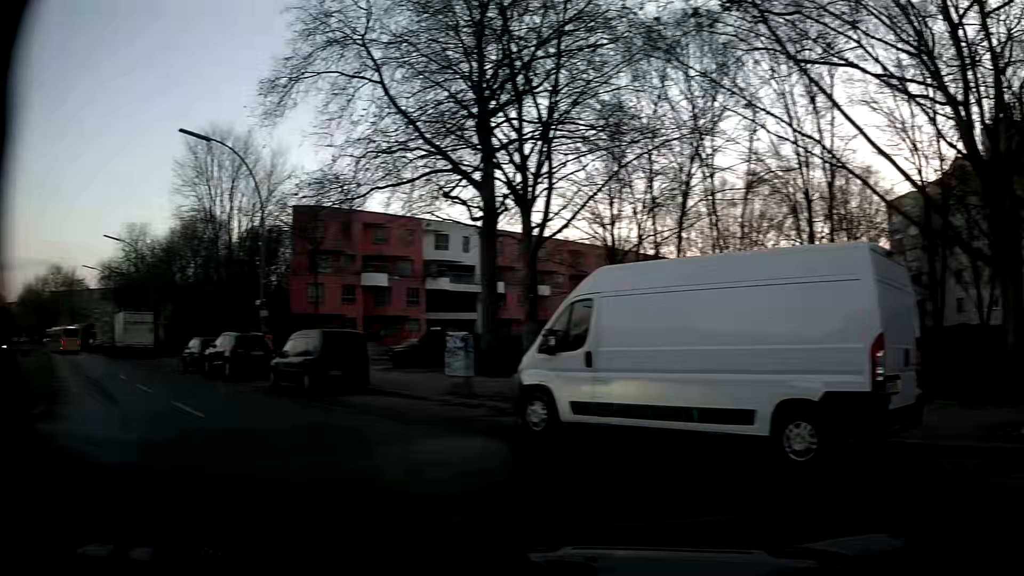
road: residential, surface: asphalt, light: Day
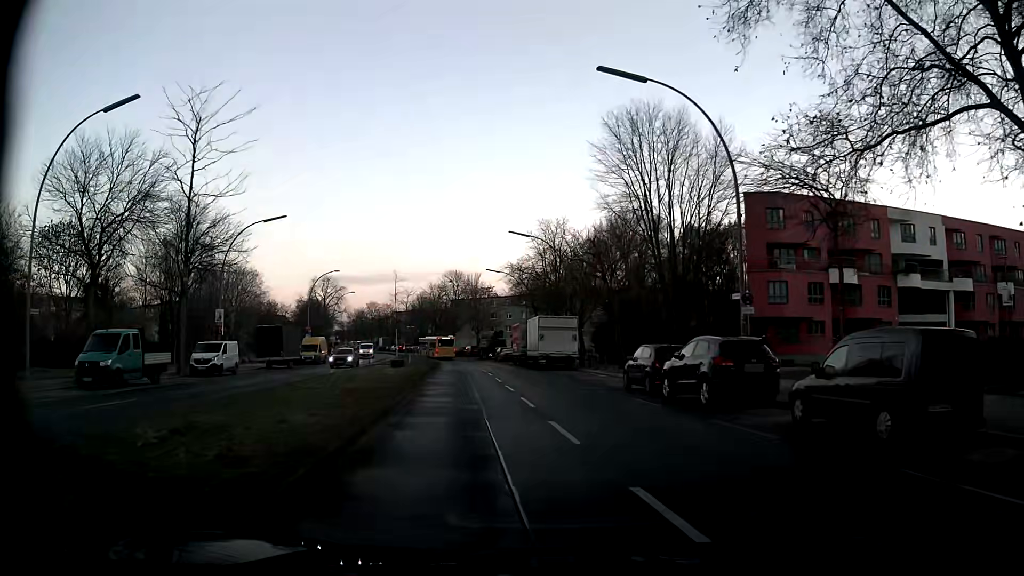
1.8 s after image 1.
(-4.1, +7.9) m; -37°
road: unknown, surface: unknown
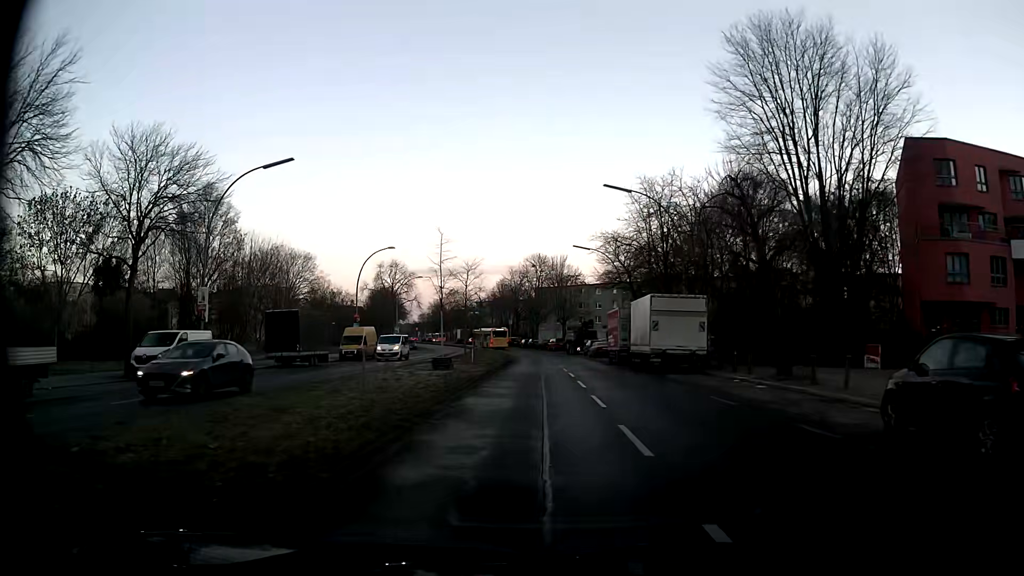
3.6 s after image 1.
(-1.2, +13.8) m; -8°
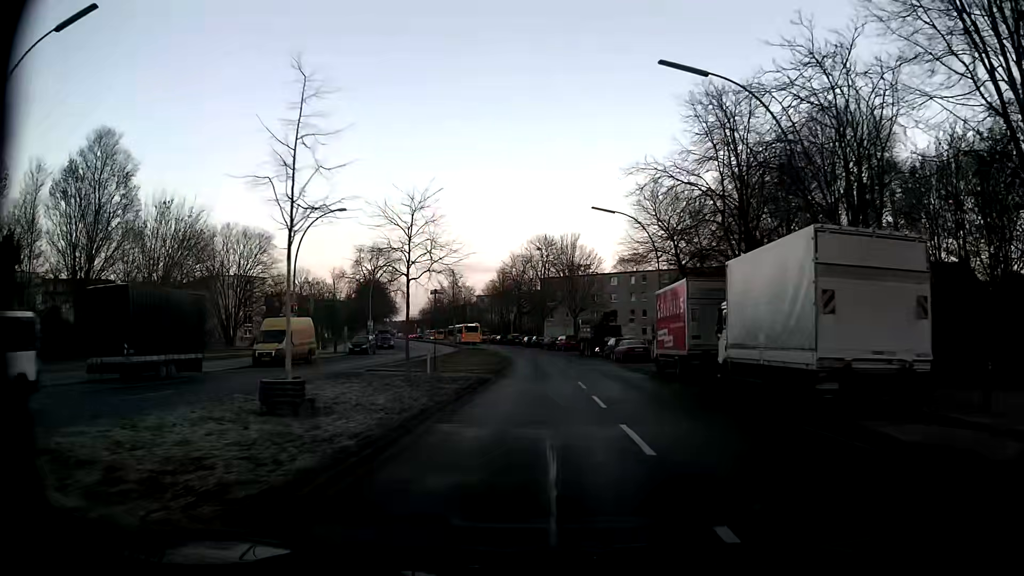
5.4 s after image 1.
(-0.1, +18.4) m; -1°
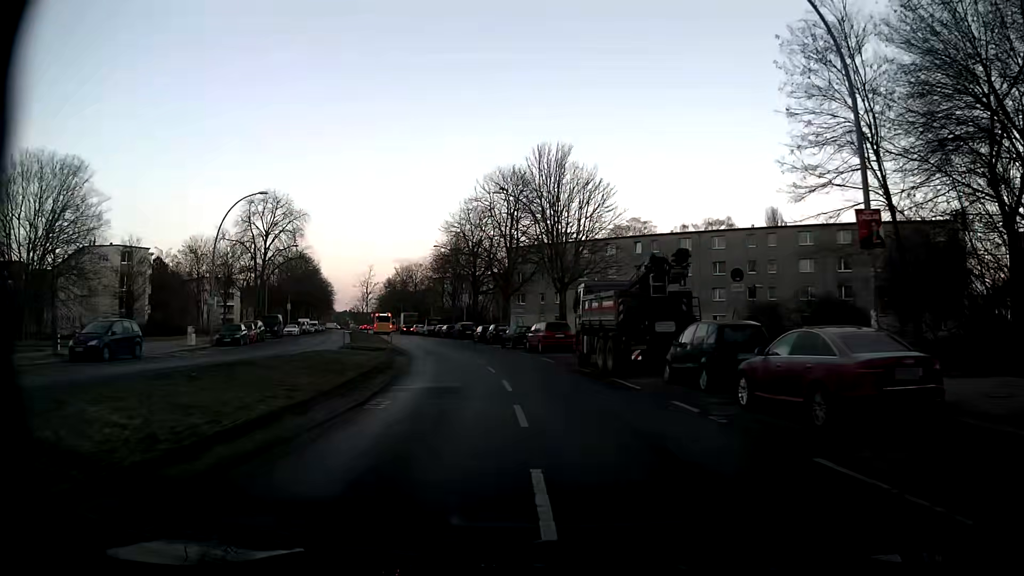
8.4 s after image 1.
(+0.6, +34.0) m; +2°
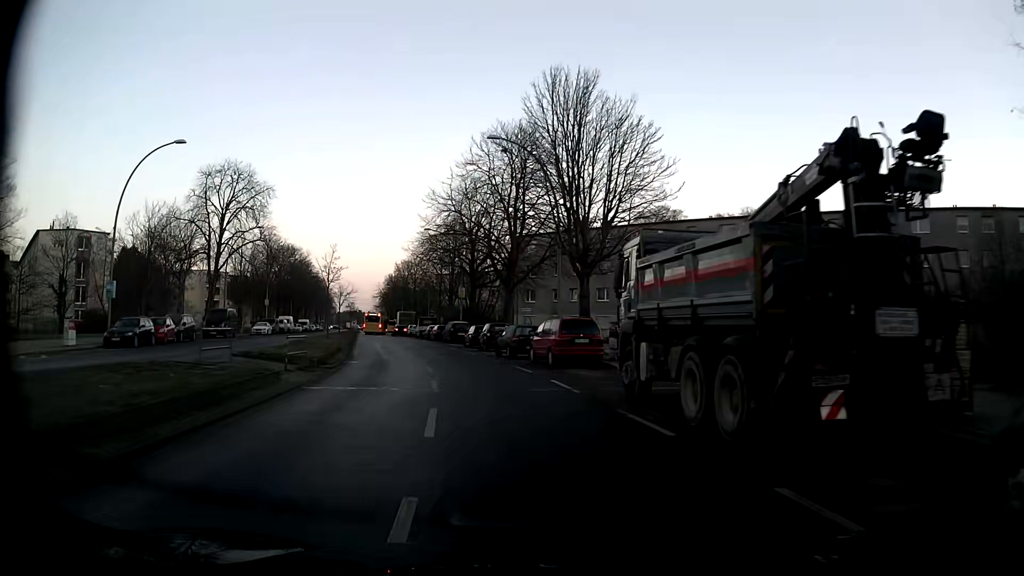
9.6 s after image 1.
(0.0, +13.5) m; -1°
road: secondary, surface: asphalt
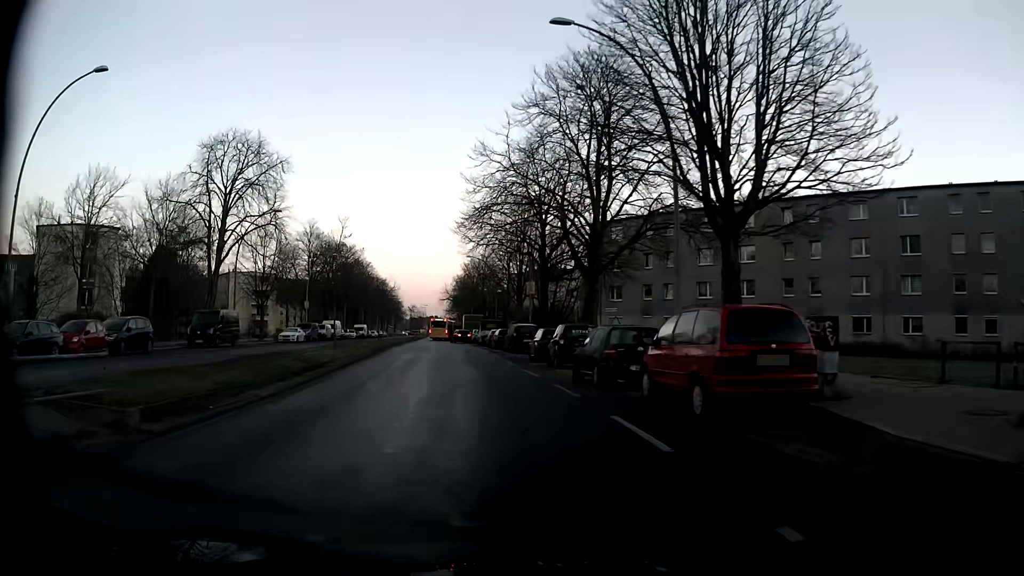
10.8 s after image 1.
(-0.7, +13.2) m; -7°
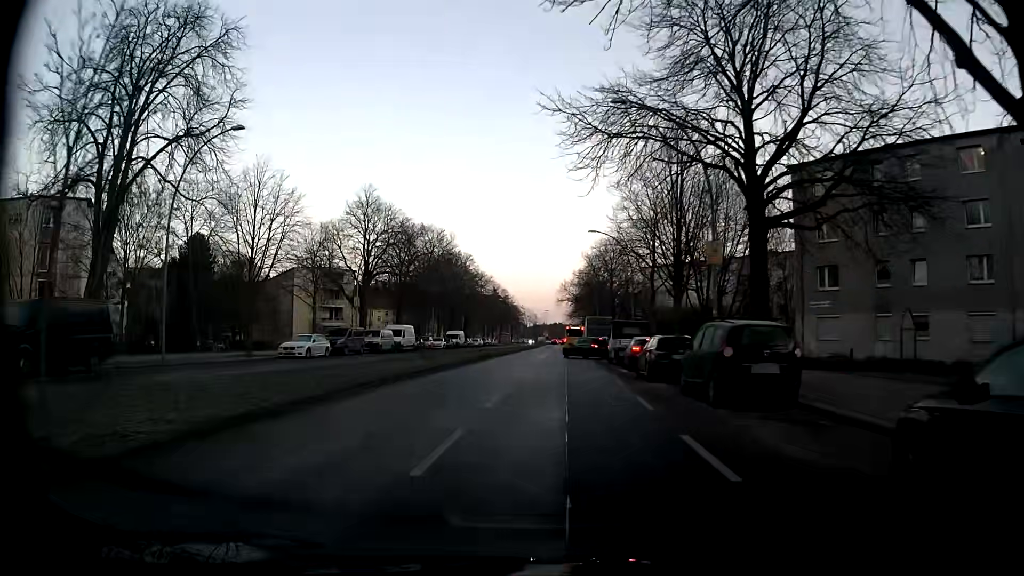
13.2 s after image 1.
(-2.5, +25.2) m; -10°
(0, +10) (-1, +20) (-1, +30) (-2, +40) (-2, +50) (-1, +60) (0, +70) (+1, +80) (+1, +90) (+2, +100) m
